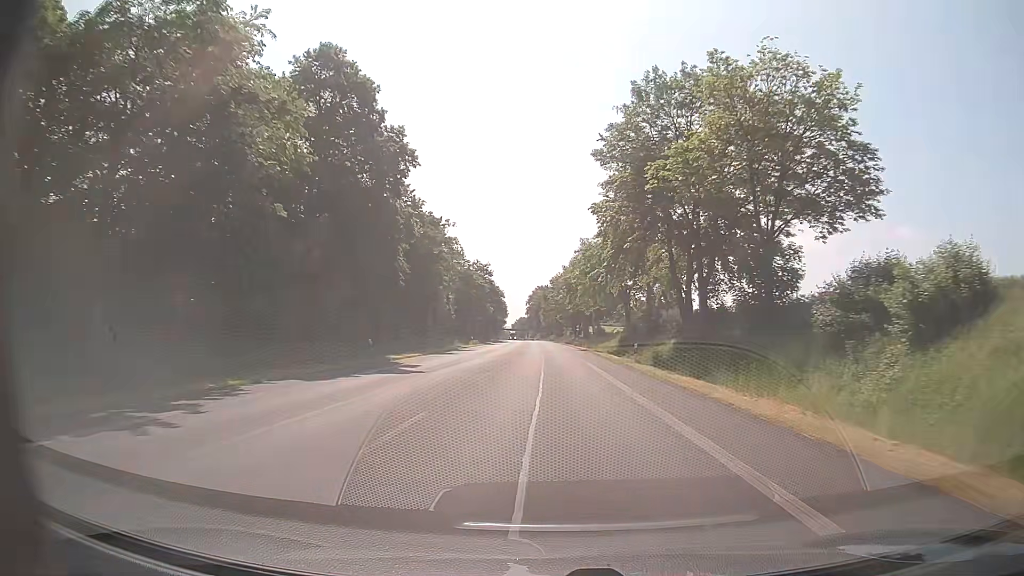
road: primary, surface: asphalt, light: Day
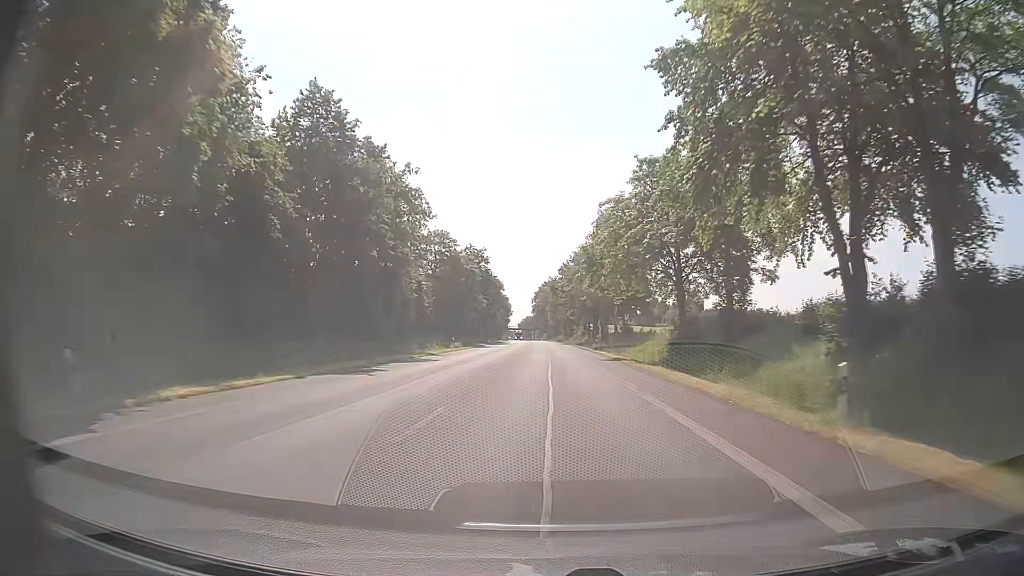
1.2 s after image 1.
(-0.2, +22.6) m; -1°
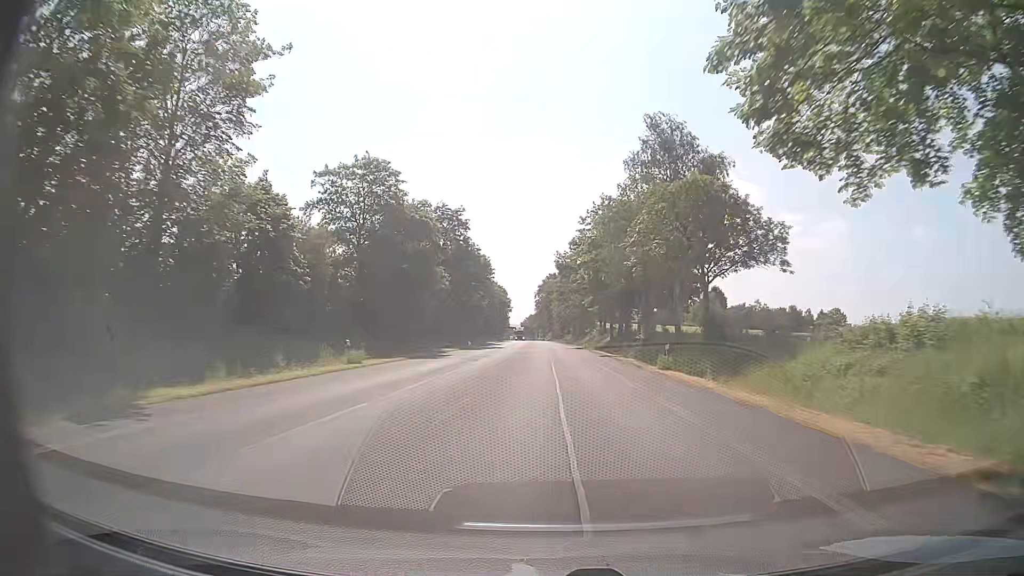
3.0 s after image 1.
(0.0, +33.9) m; 0°
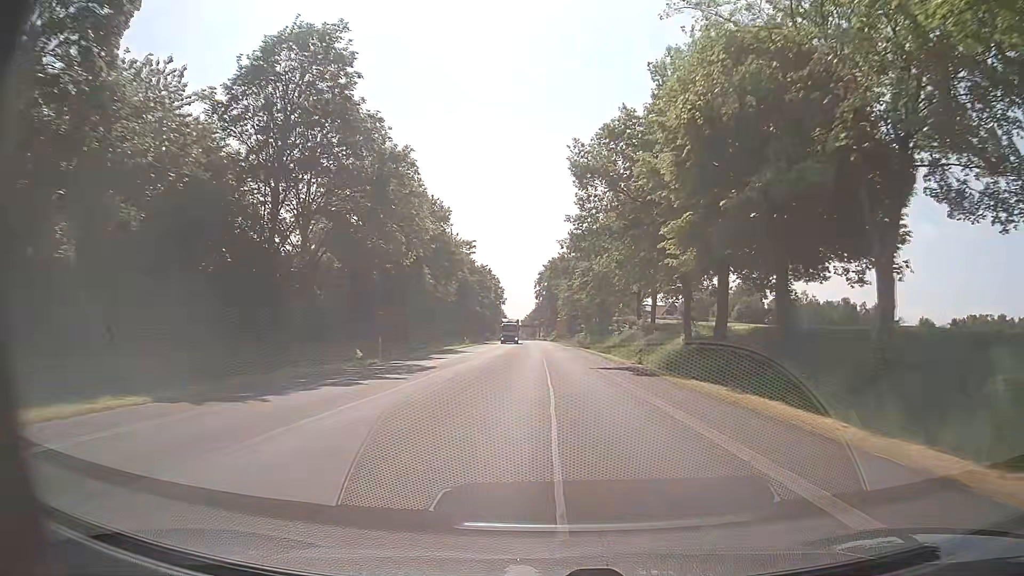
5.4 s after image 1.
(+0.2, +45.3) m; +1°
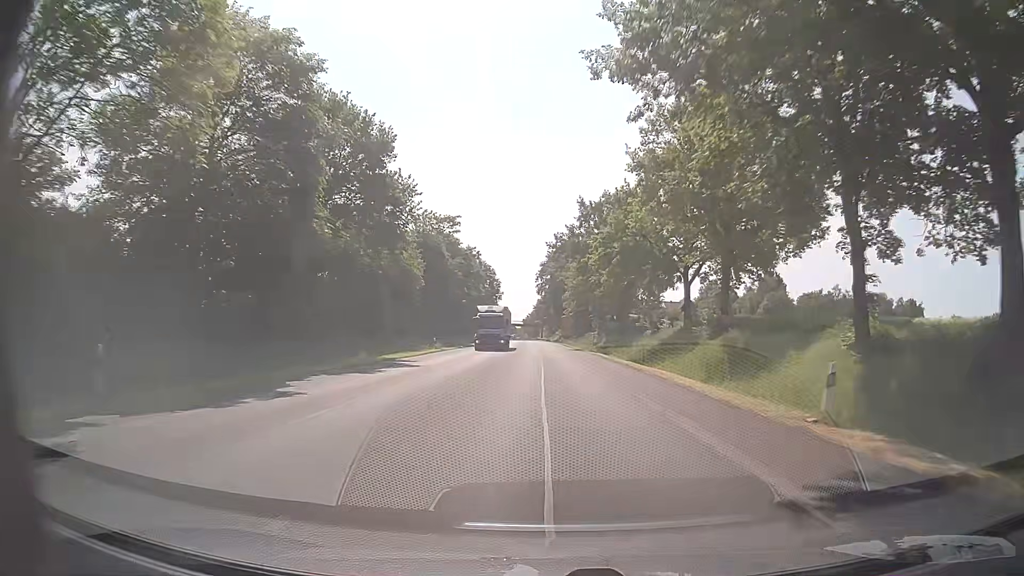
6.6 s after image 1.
(-0.4, +22.7) m; -1°
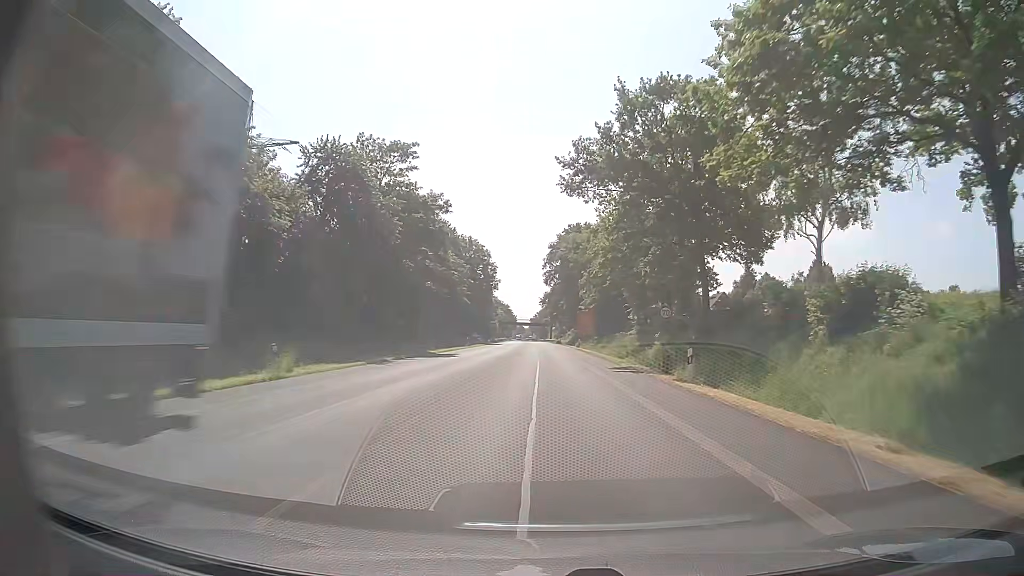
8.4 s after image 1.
(0.0, +34.0) m; 0°
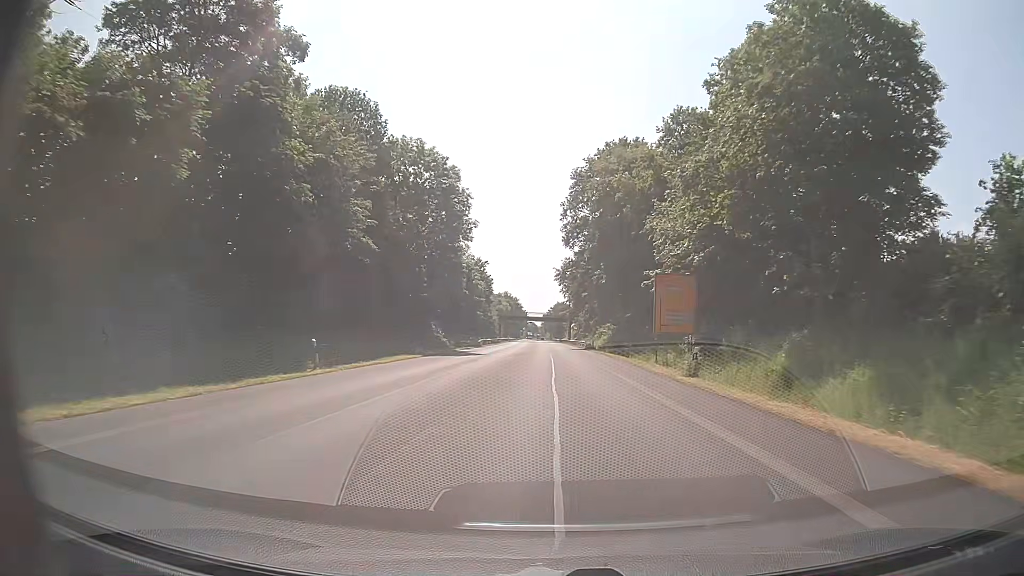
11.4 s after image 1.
(-1.2, +56.5) m; -1°
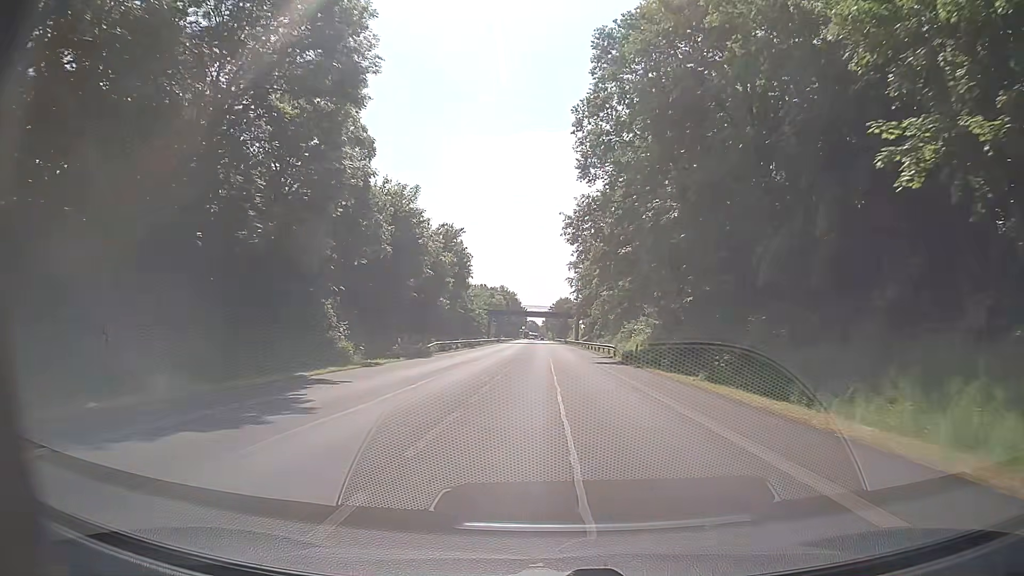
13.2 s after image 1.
(-0.3, +33.9) m; -1°
(0, +10) (0, +20) (0, +30) (0, +40) (0, +50) (0, +60) (+1, +70) (+1, +80) (+1, +90) (0, +100) m
